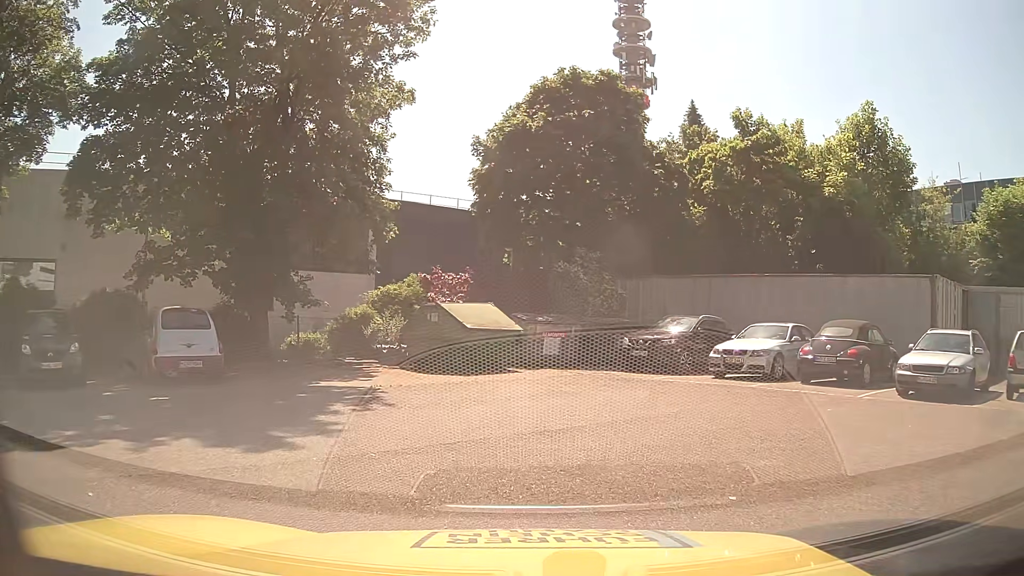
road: service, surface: asphalt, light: Day
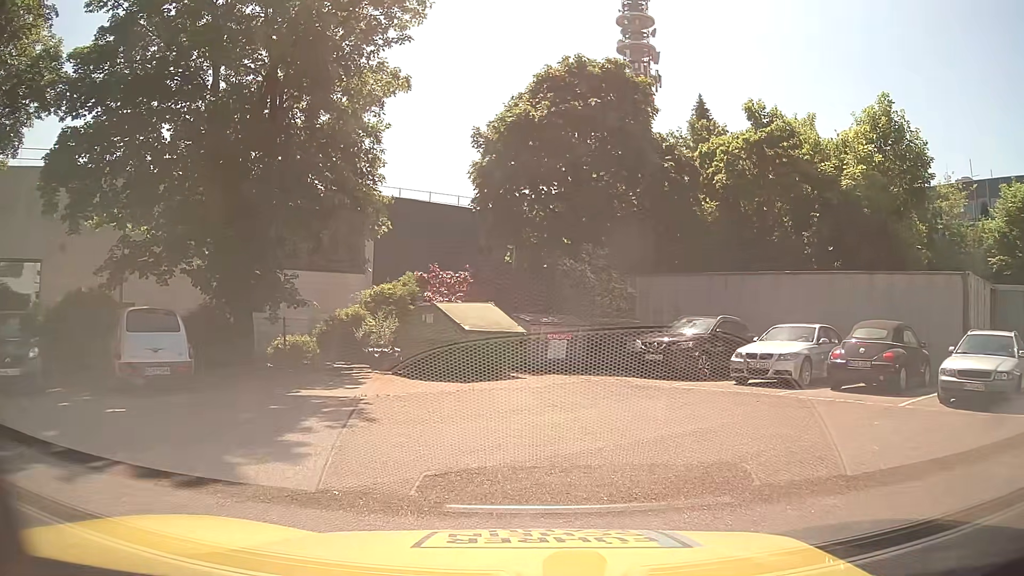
(0.0, +1.5) m; -1°
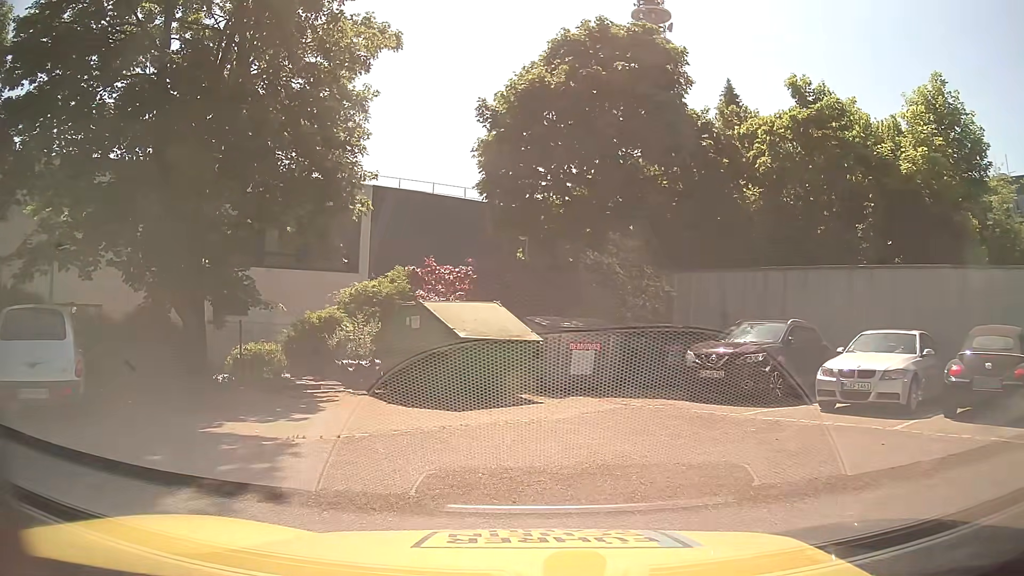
(-0.1, +3.9) m; 0°
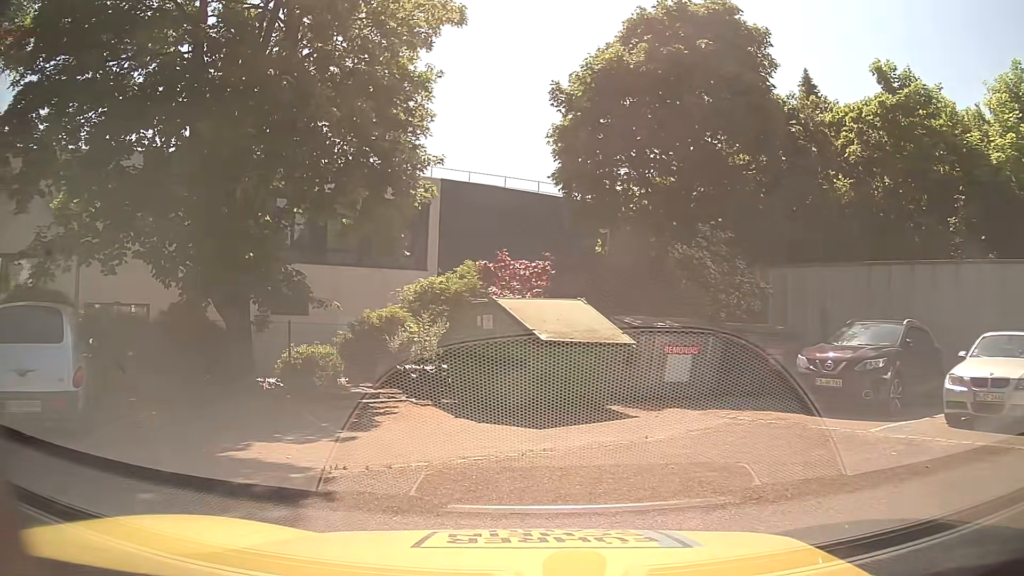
(-0.1, +1.7) m; -4°
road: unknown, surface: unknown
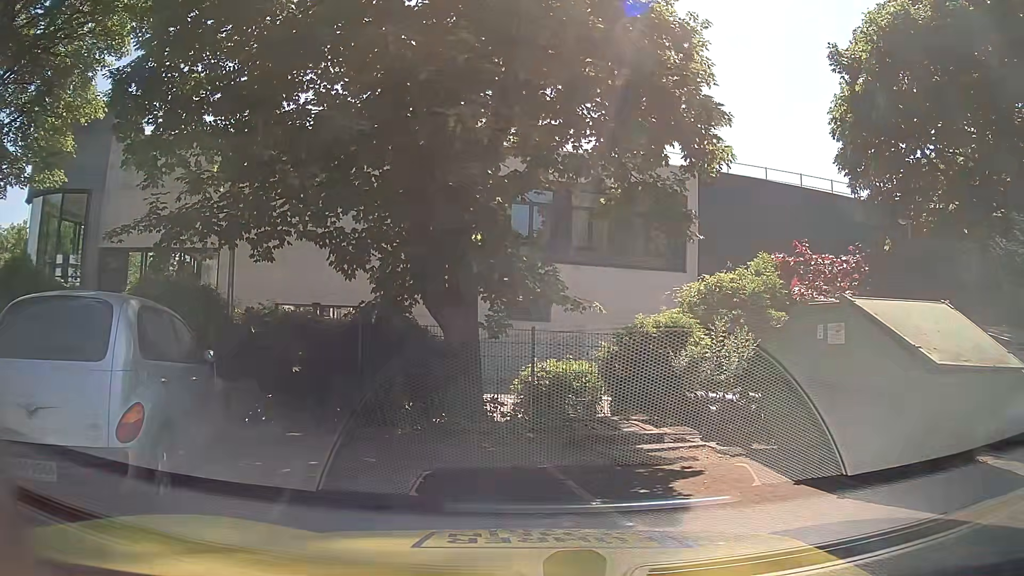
(-0.5, +3.8) m; -16°
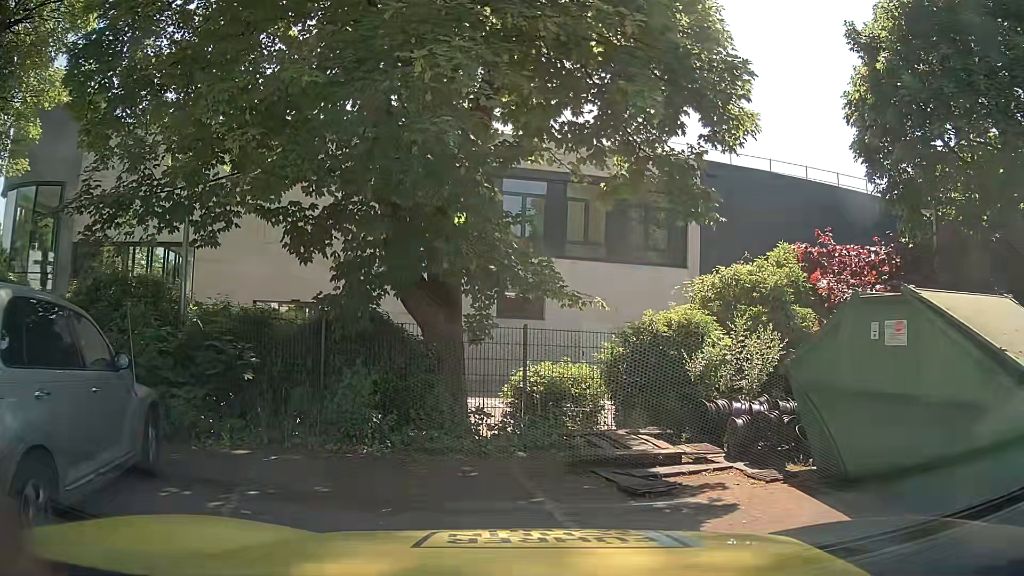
(0.0, +1.4) m; 0°
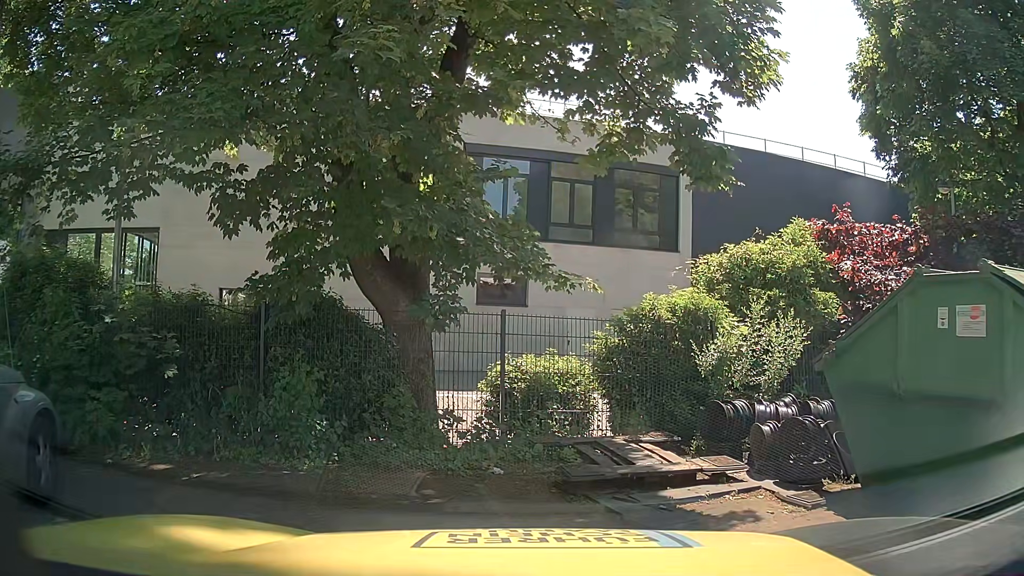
(0.0, +1.4) m; 0°
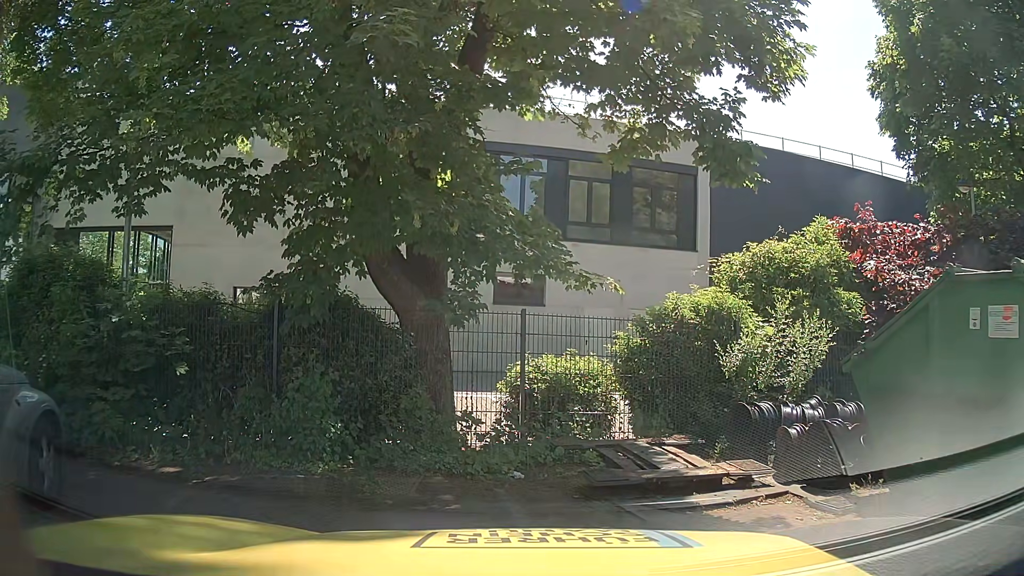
(0.0, +0.2) m; 0°
